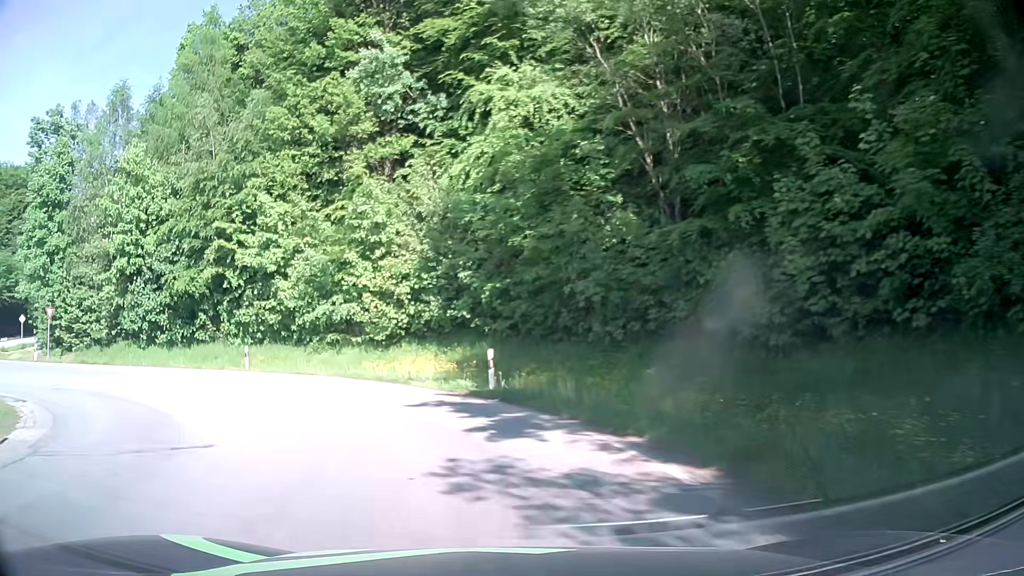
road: tertiary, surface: asphalt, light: Day
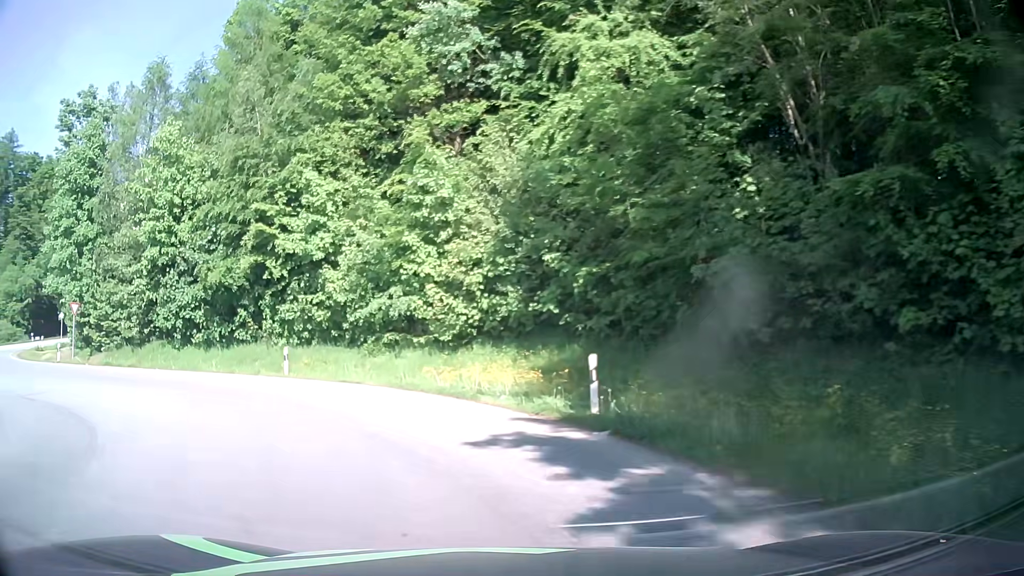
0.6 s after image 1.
(-0.2, +5.0) m; -6°
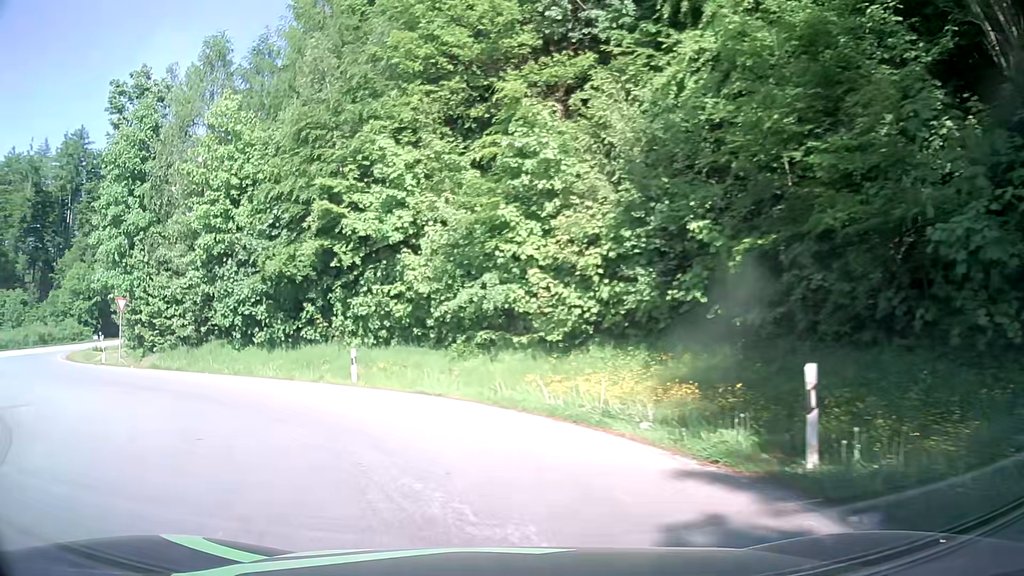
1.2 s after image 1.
(-0.4, +4.8) m; -9°
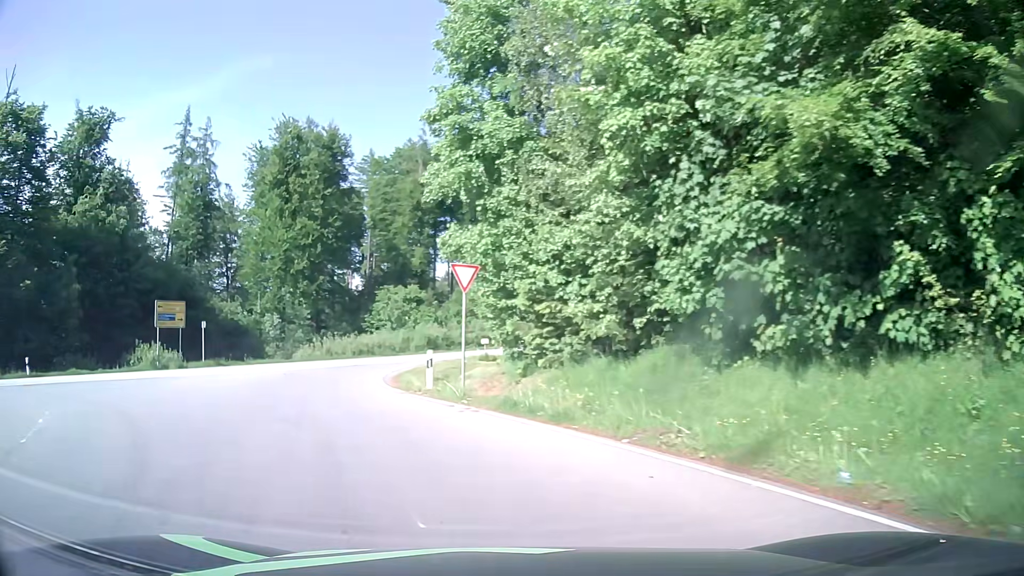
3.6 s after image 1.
(-5.7, +16.4) m; -40°
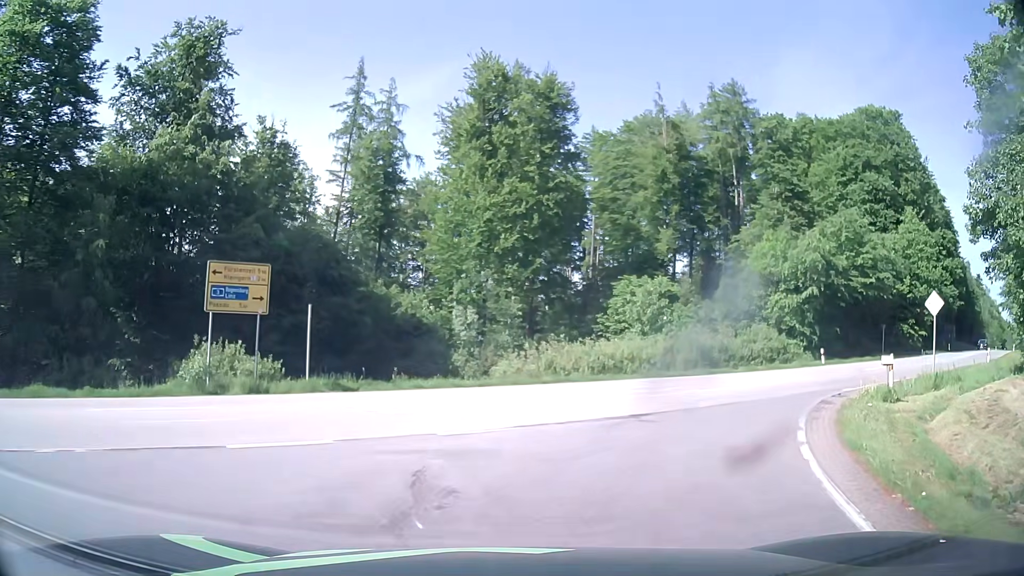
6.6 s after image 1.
(-4.9, +19.2) m; -17°
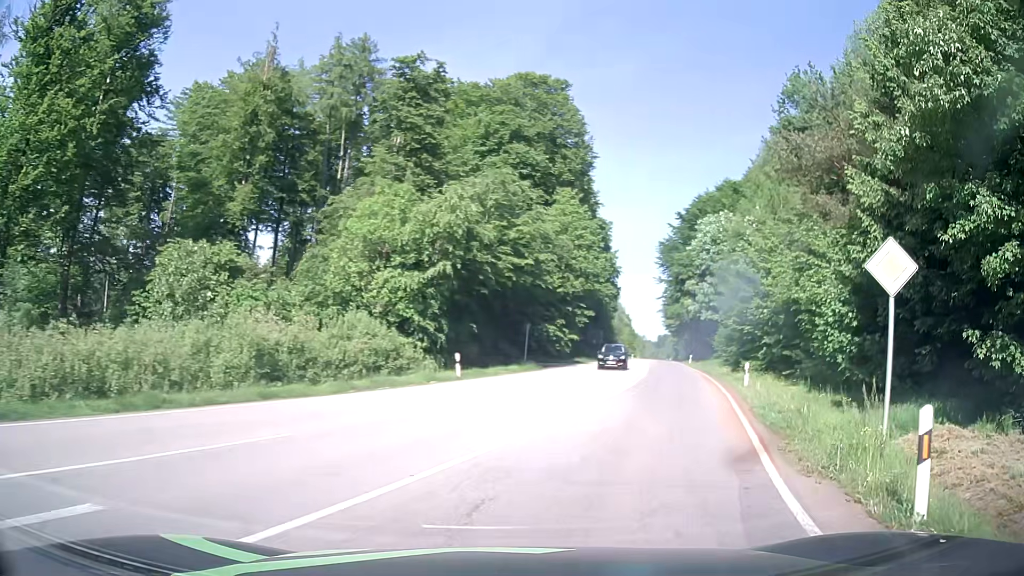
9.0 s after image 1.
(+4.4, +15.5) m; +35°
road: secondary
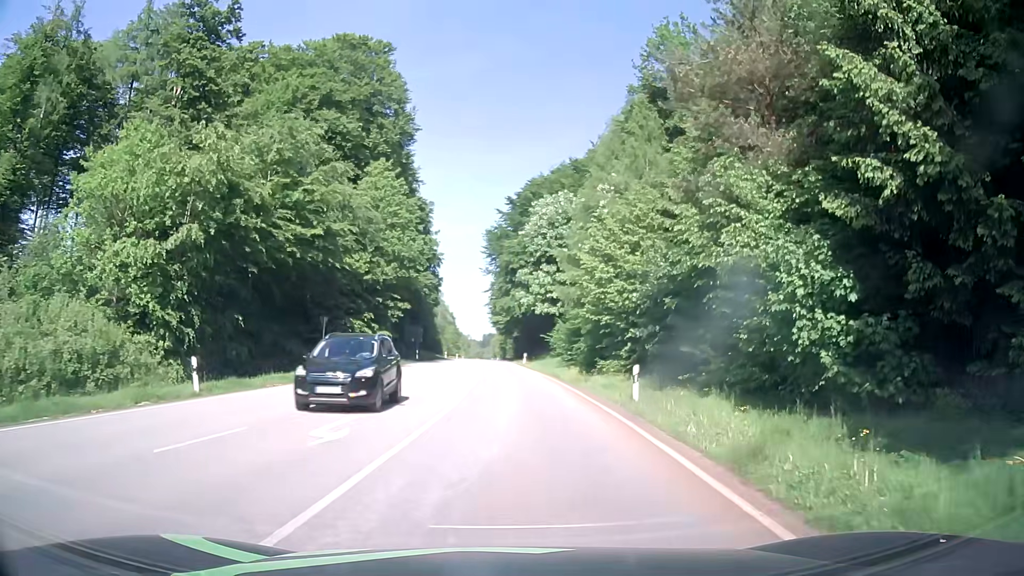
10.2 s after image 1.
(+1.6, +10.1) m; +15°
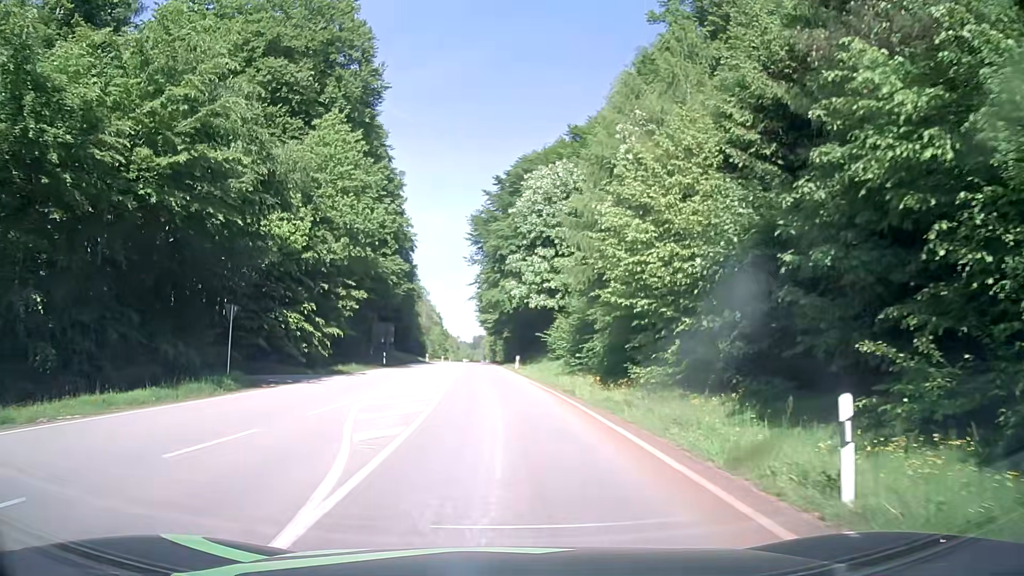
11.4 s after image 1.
(+0.2, +12.4) m; +2°
(0, +10) (-1, +20) (-1, +30) (-2, +40) (-3, +50) (-3, +60) (-4, +70) (-5, +80) (-5, +90) (-6, +100) m
